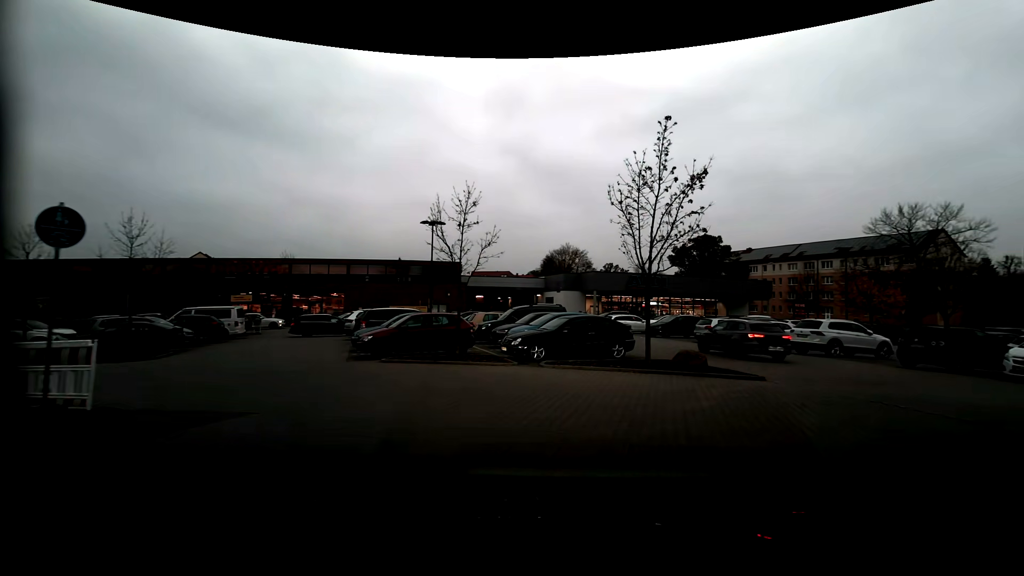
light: Day
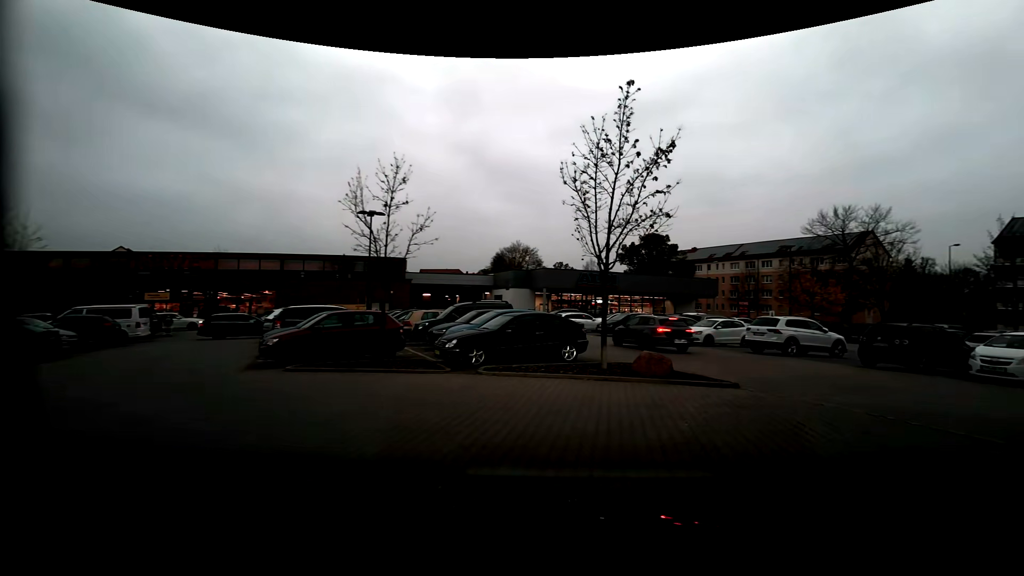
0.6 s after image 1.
(+0.1, +2.3) m; +5°
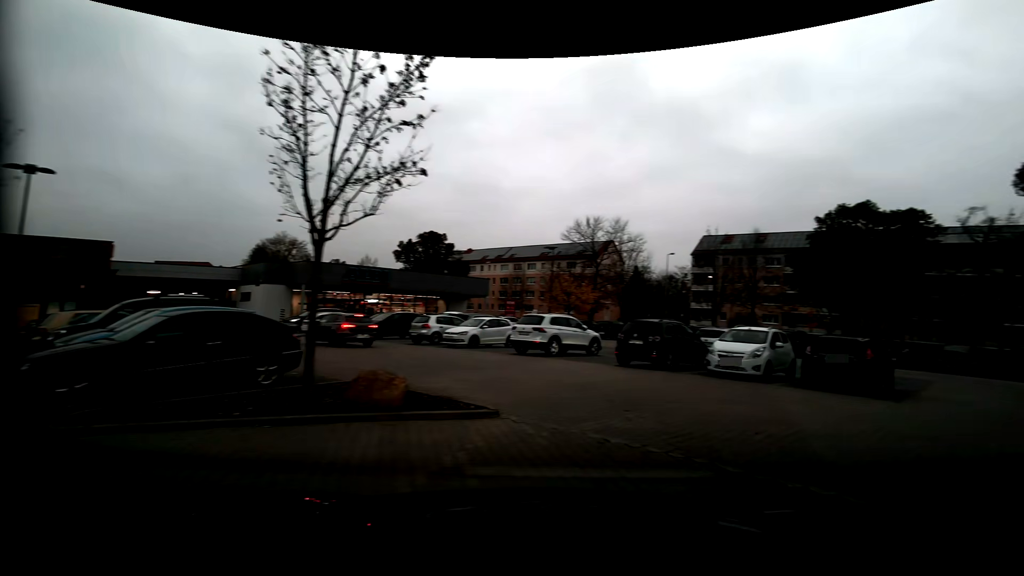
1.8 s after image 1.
(+0.8, +4.1) m; +26°
